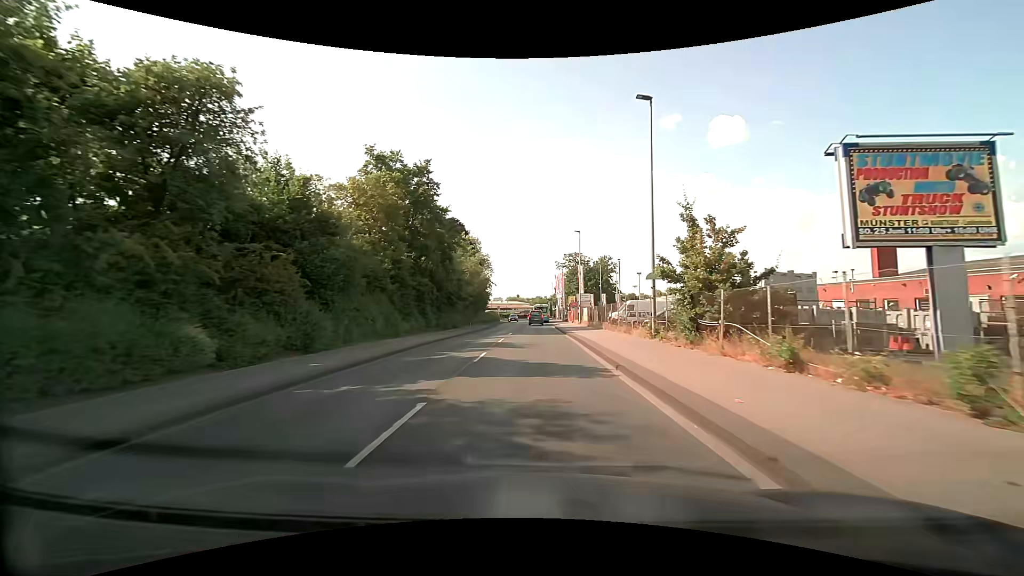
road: unclassified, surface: asphalt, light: Day
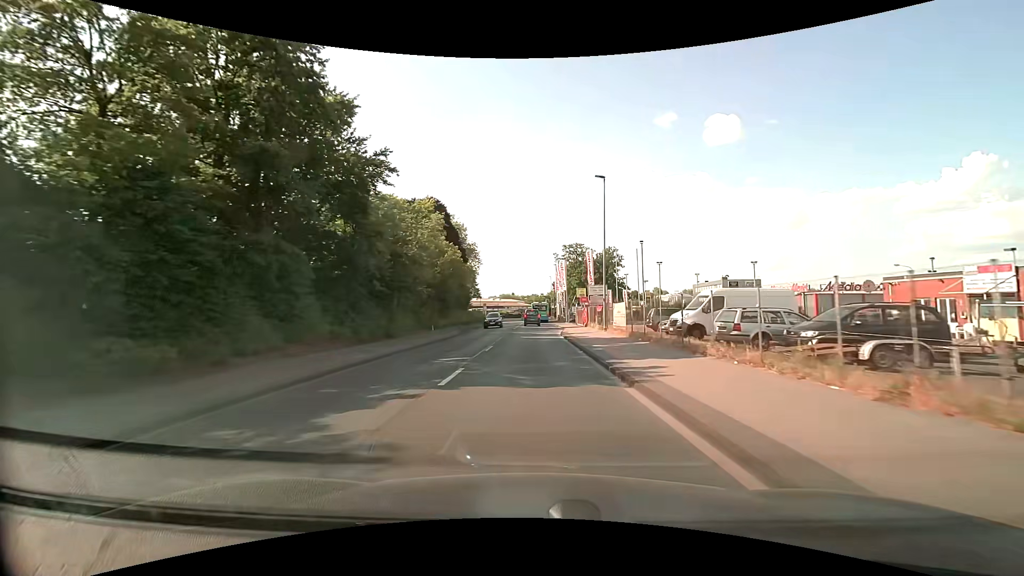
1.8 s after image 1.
(+0.1, +22.1) m; 0°
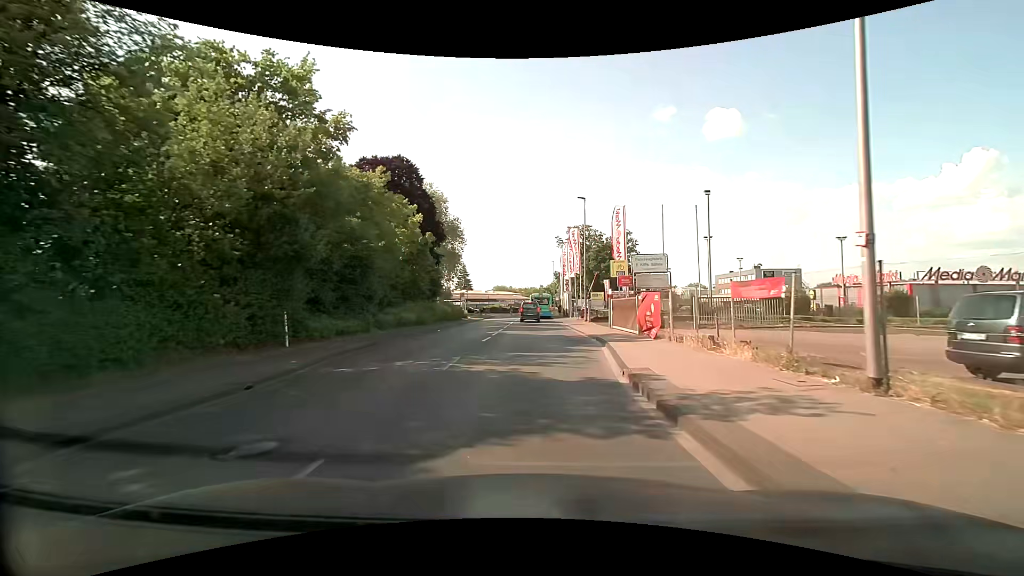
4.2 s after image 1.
(+0.2, +25.6) m; 0°
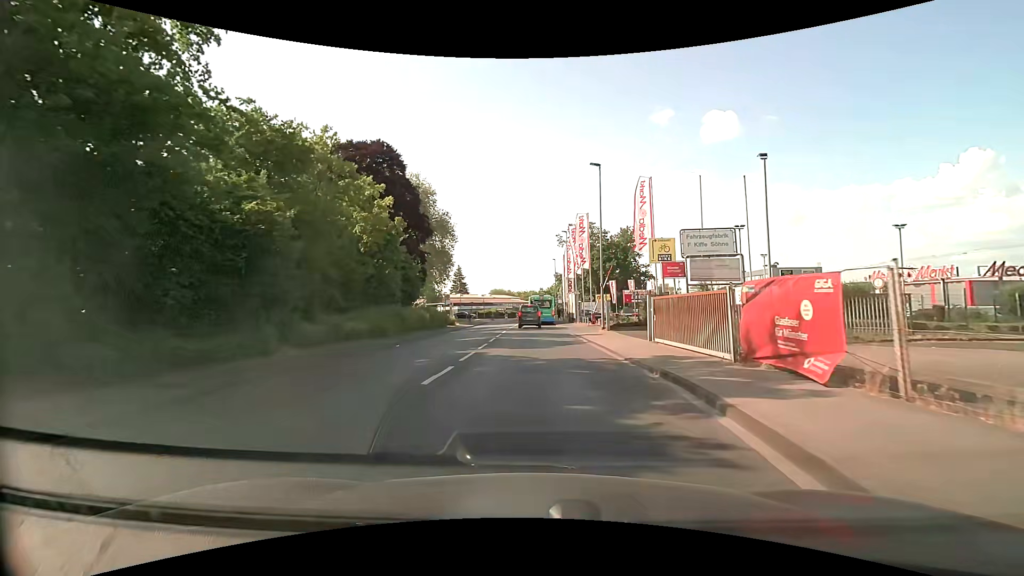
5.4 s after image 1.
(0.0, +10.3) m; 0°
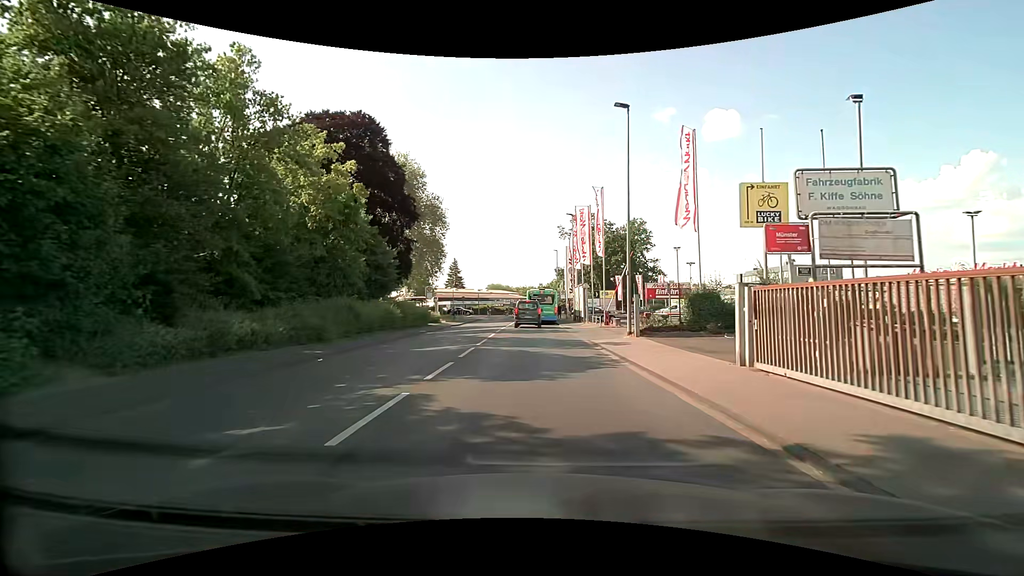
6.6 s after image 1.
(-0.1, +8.6) m; 0°
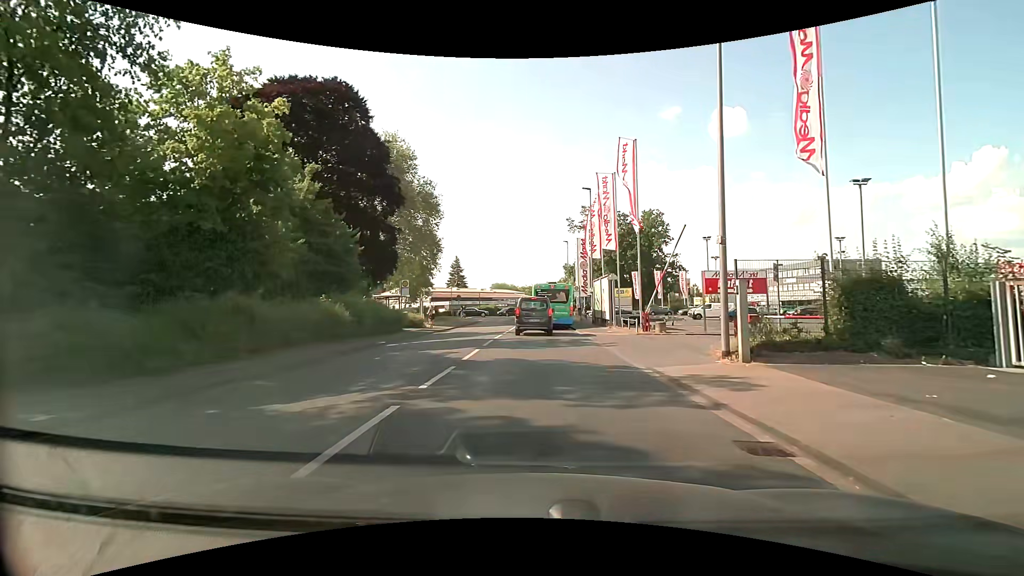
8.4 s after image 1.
(-0.1, +10.0) m; -1°
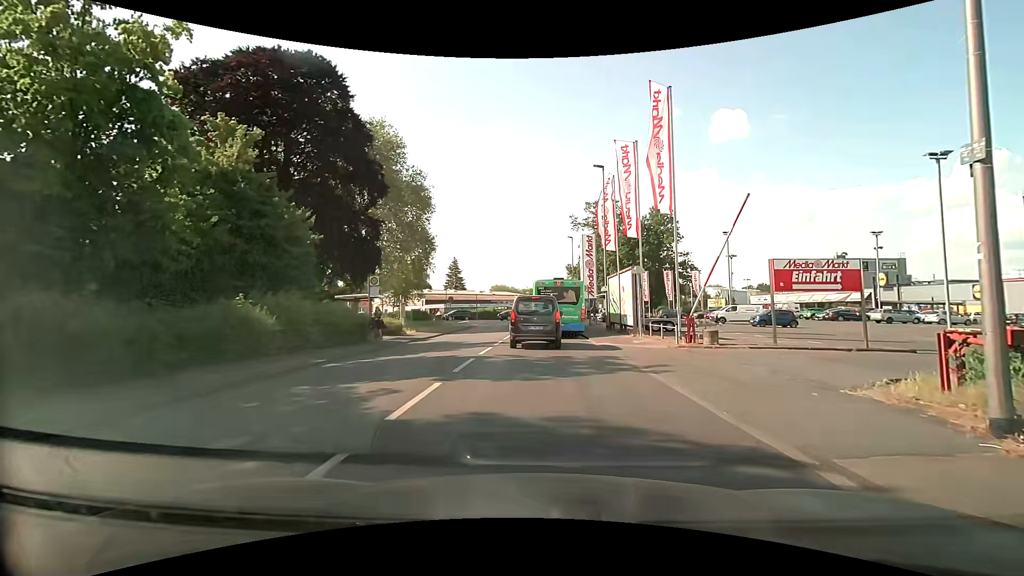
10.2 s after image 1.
(0.0, +6.5) m; 0°
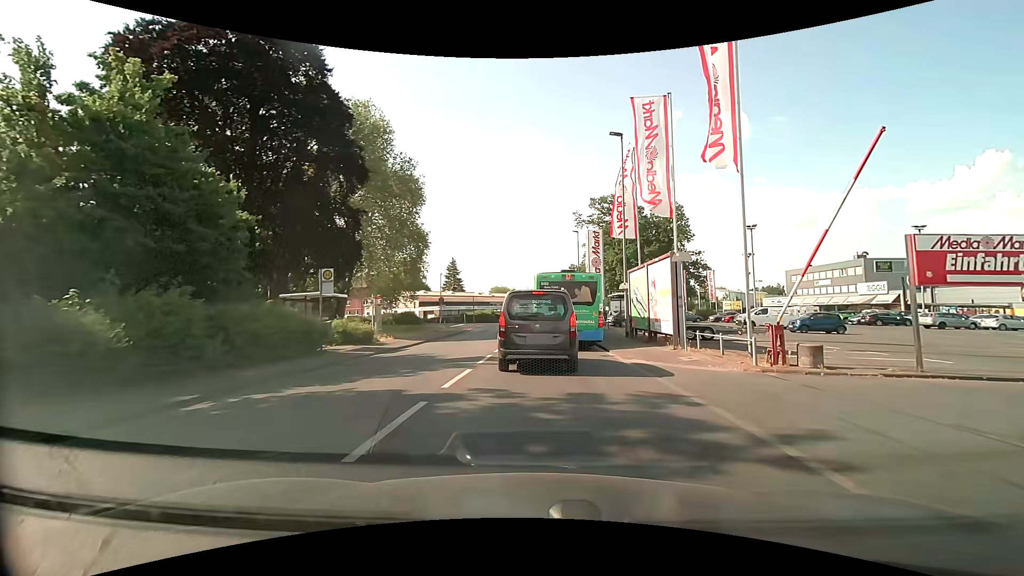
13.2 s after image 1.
(0.0, +6.1) m; -1°
(0, +10) (0, +20) (+1, +30) (+1, +40) (+2, +50) (+2, +60) (-3, +68) (-13, +71) (-23, +70) (-33, +70) m
